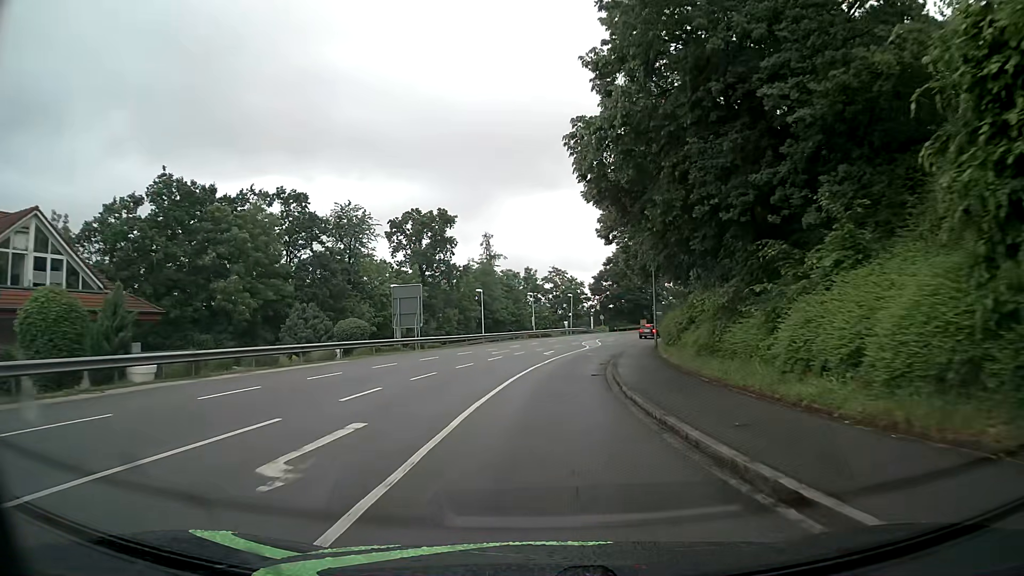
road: tertiary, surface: asphalt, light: Day
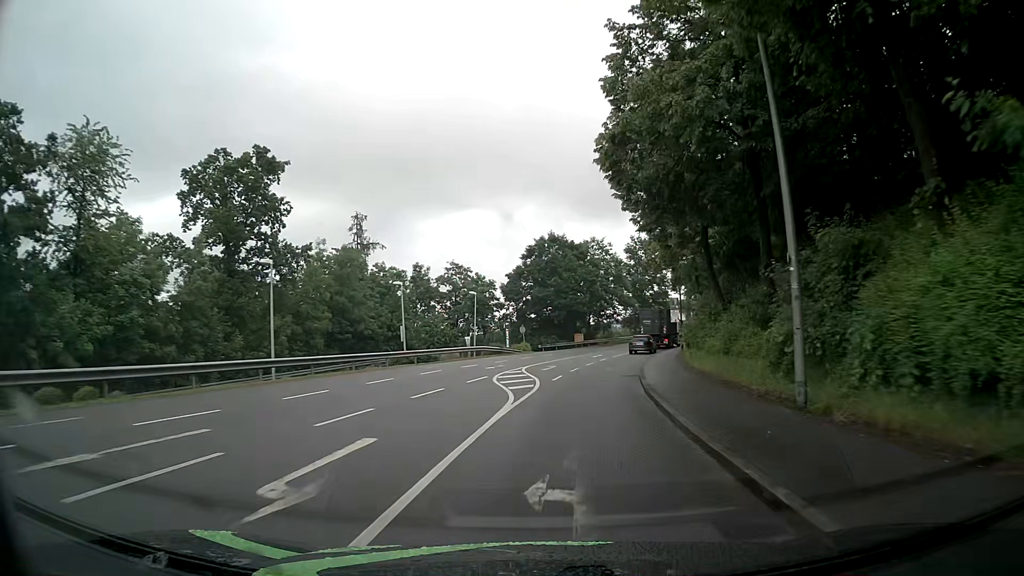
(+1.8, +31.7) m; +8°
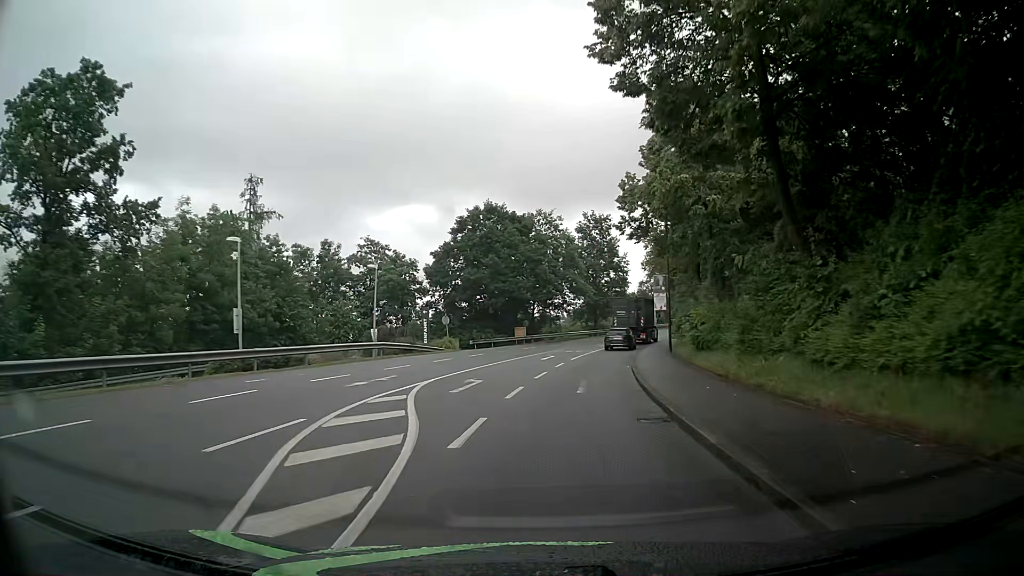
(+0.6, +14.9) m; +4°
